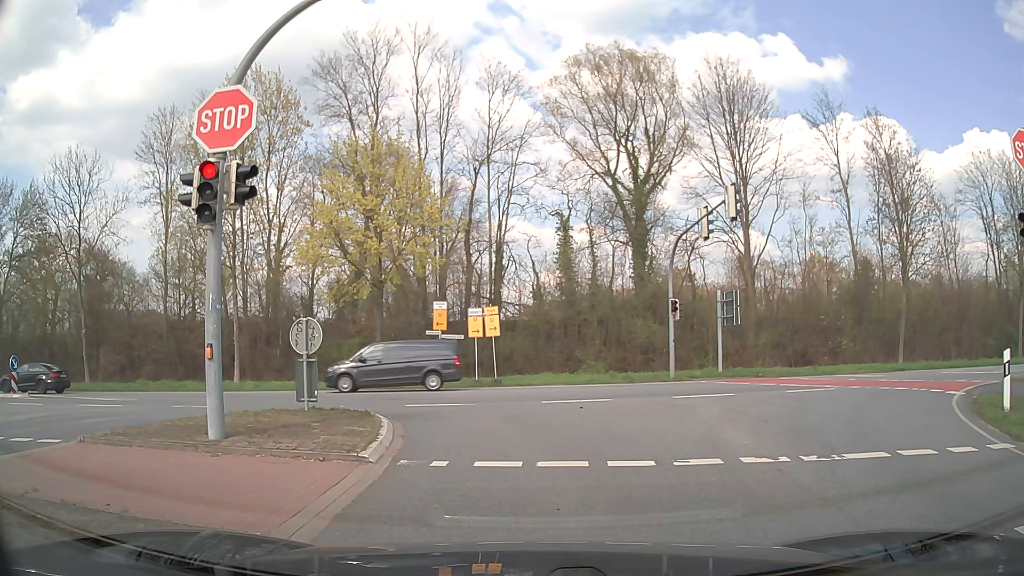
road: secondary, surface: asphalt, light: Day
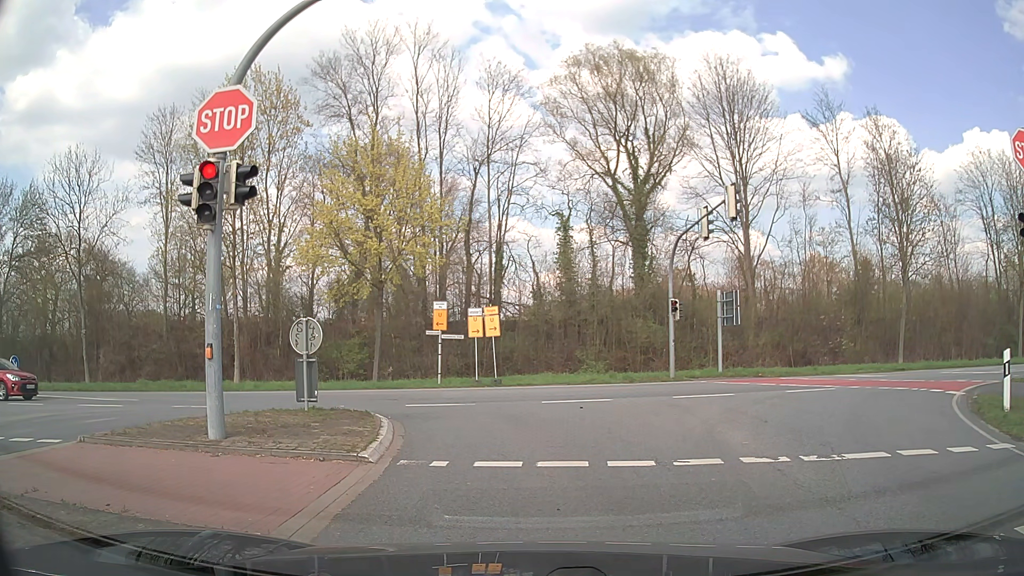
(0.0, 0.0) m; 0°
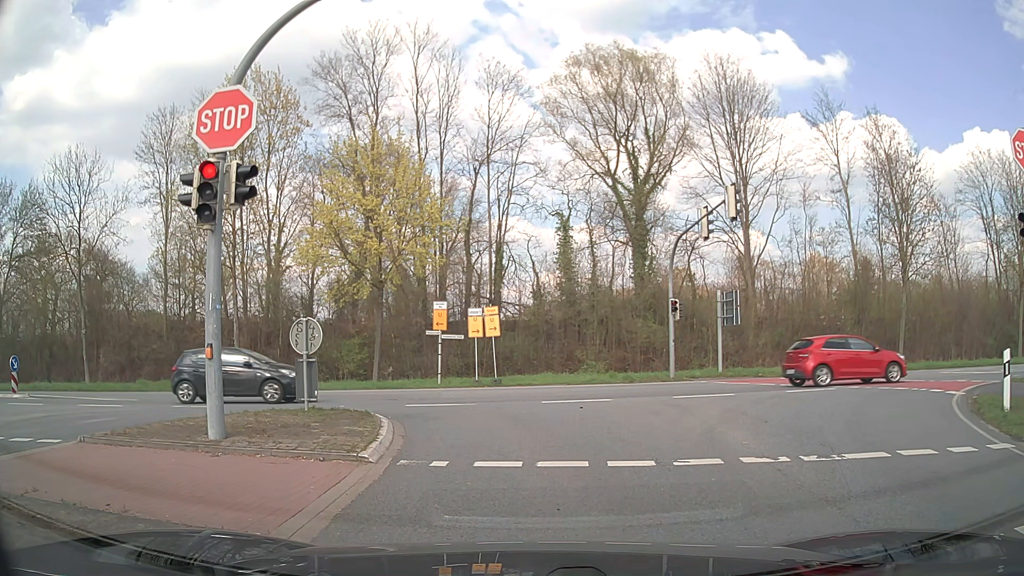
(0.0, 0.0) m; 0°
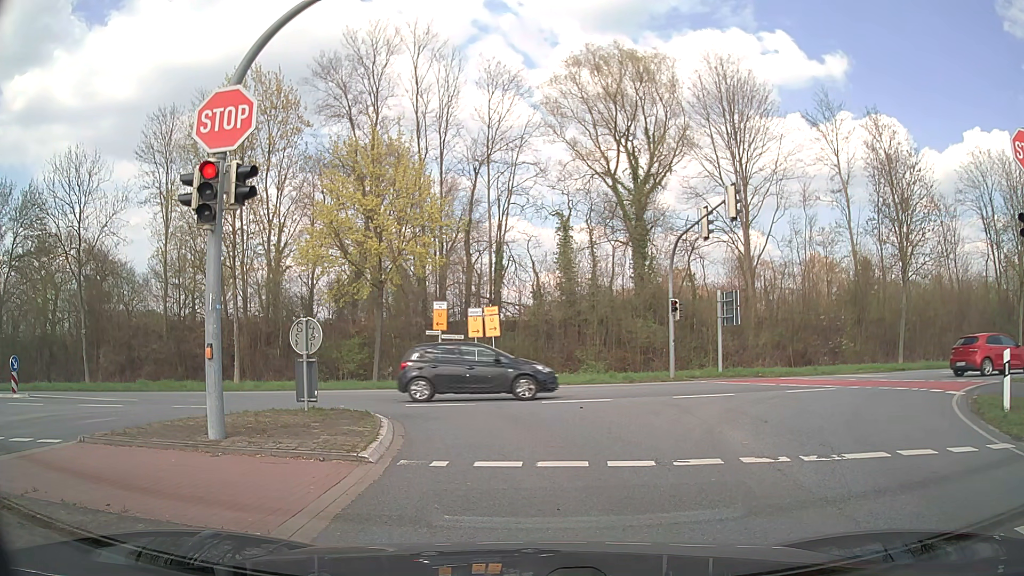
(0.0, 0.0) m; 0°
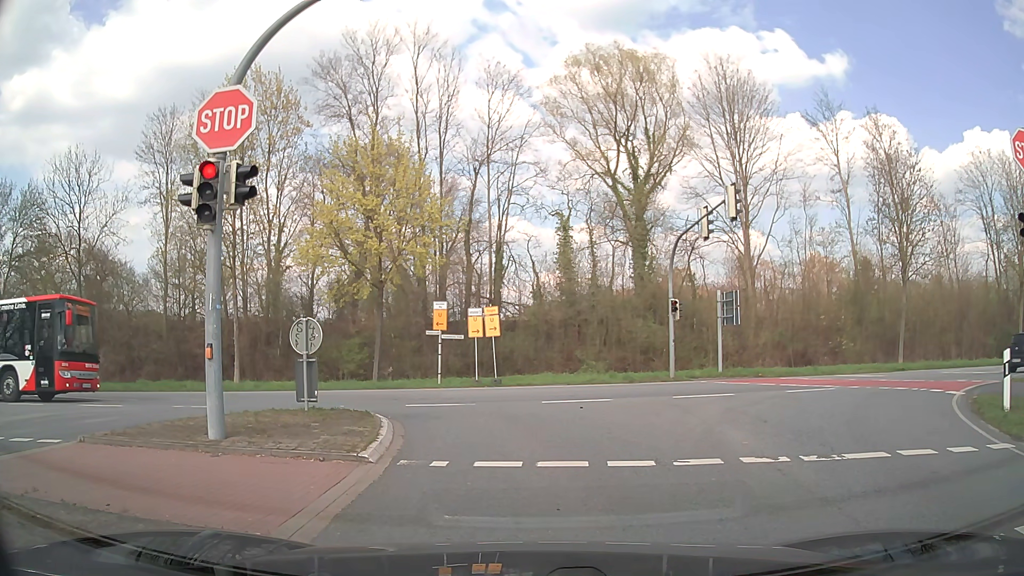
(0.0, 0.0) m; 0°
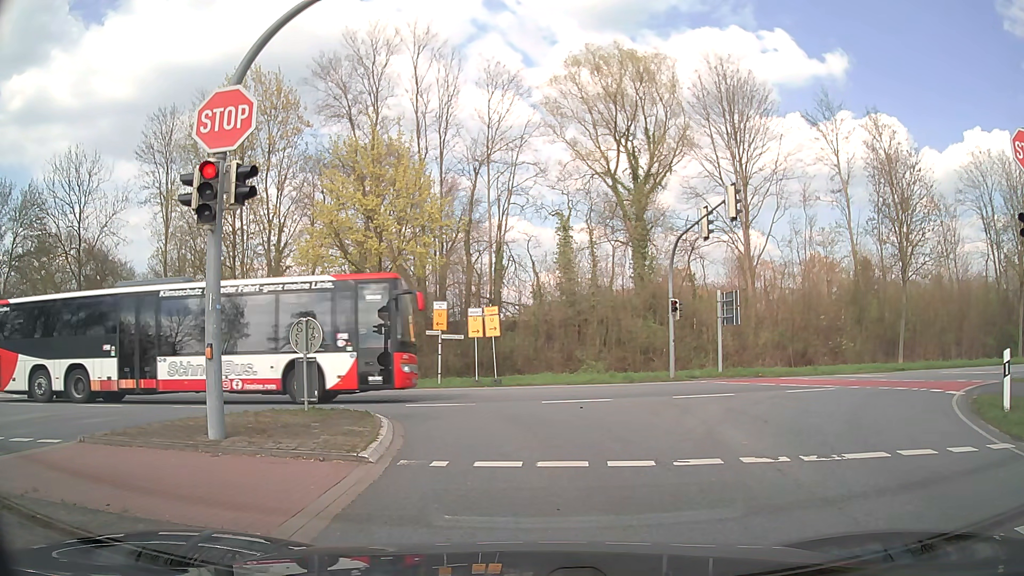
(0.0, 0.0) m; 0°
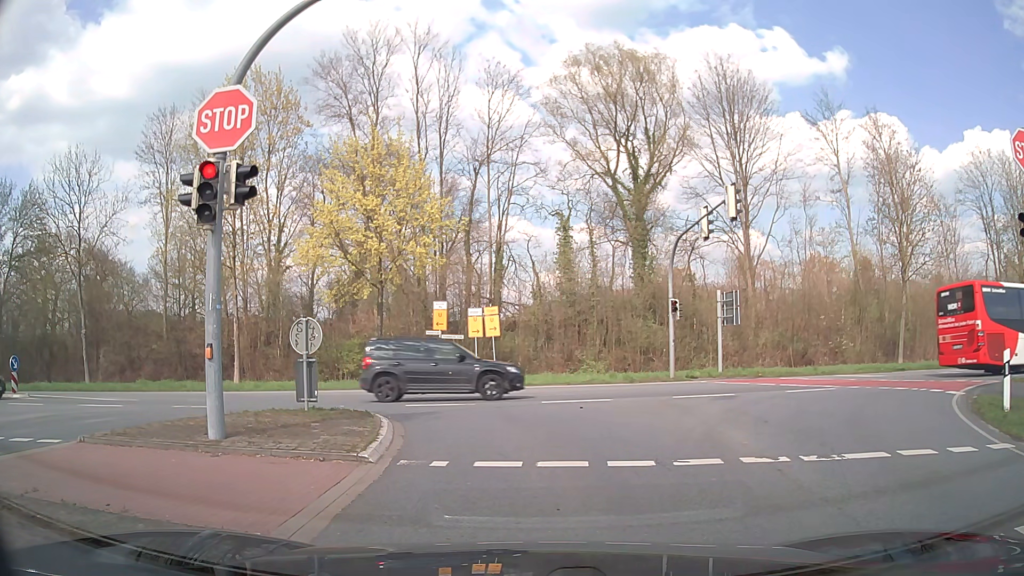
(0.0, 0.0) m; 0°
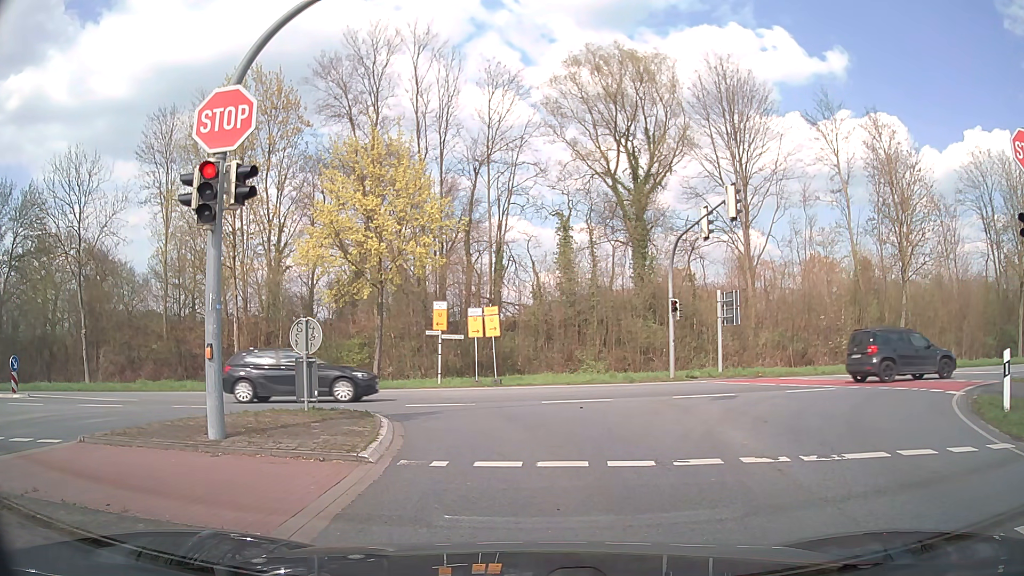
(0.0, 0.0) m; 0°
